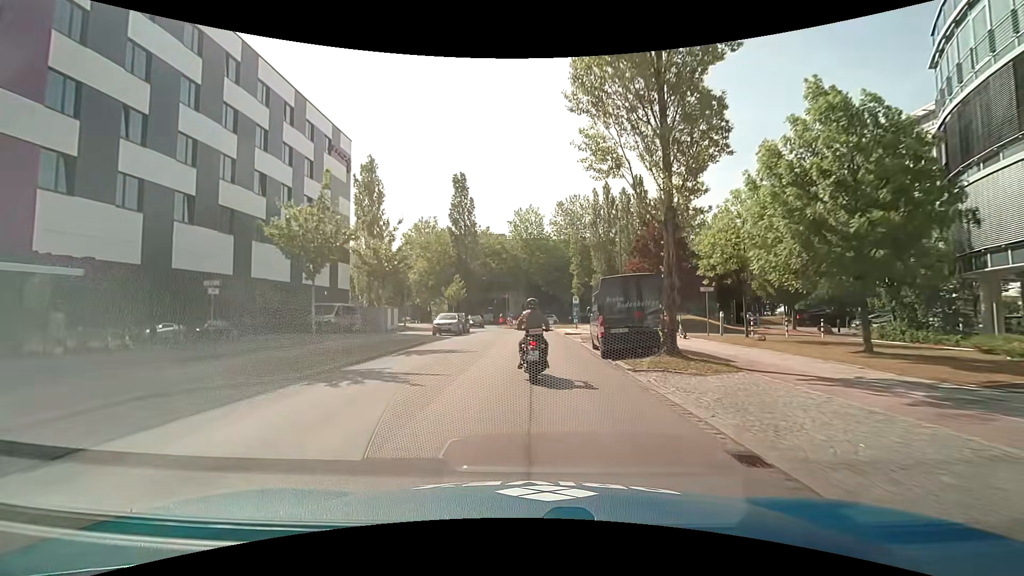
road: residential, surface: asphalt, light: Day
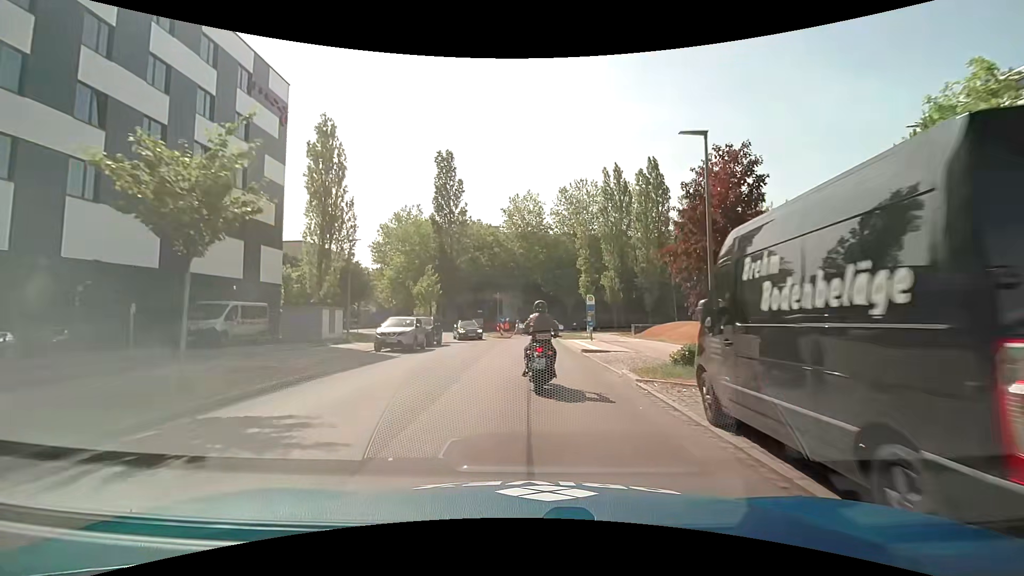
(+0.2, +12.4) m; 0°
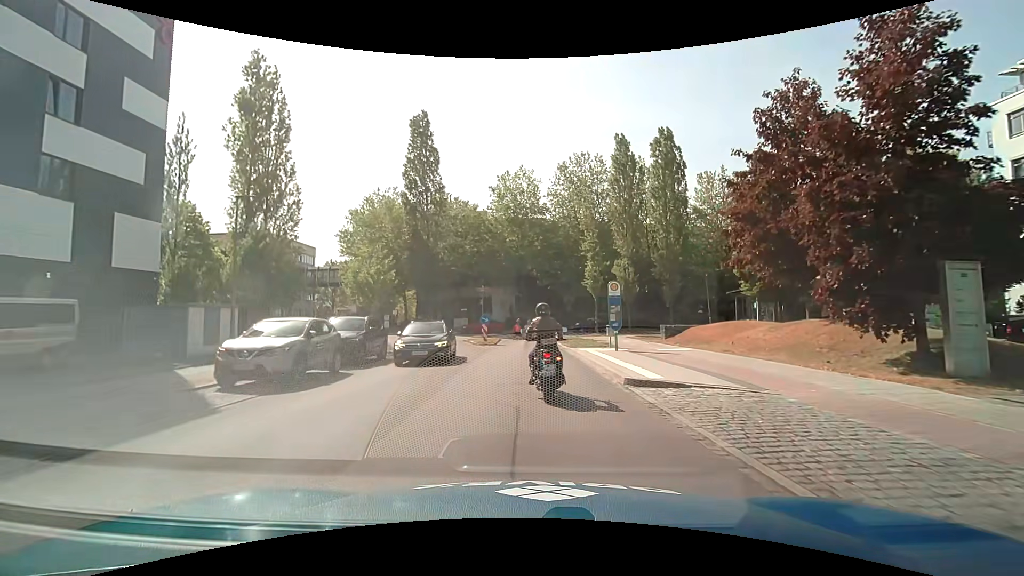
(+0.2, +10.7) m; +1°
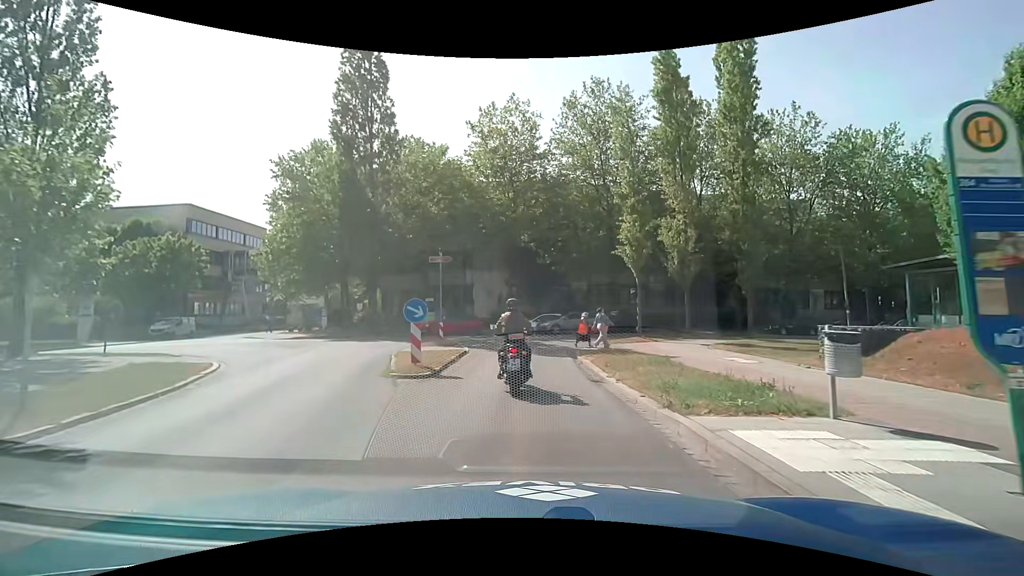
(+0.1, +17.2) m; +1°
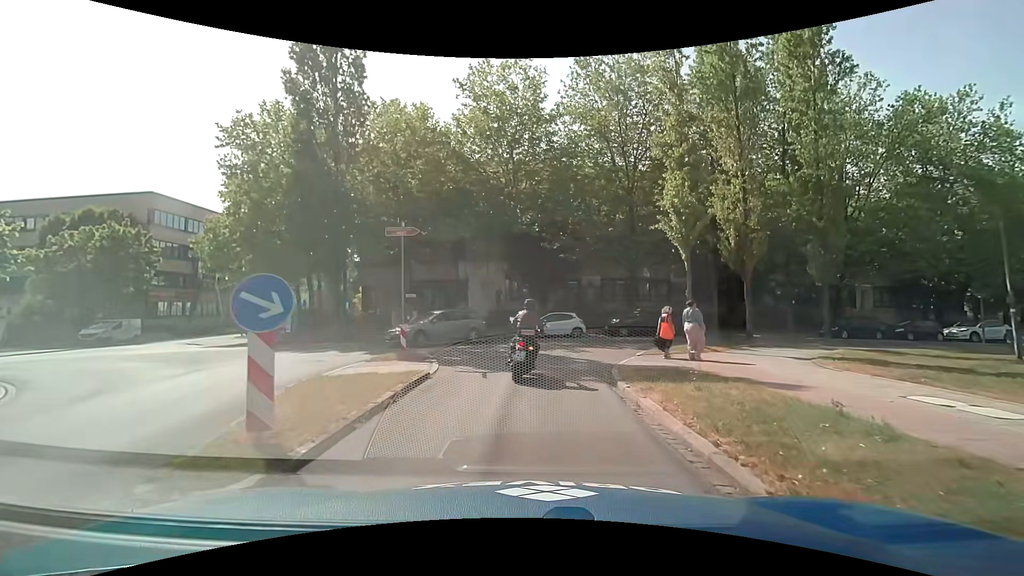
(-0.1, +7.1) m; 0°
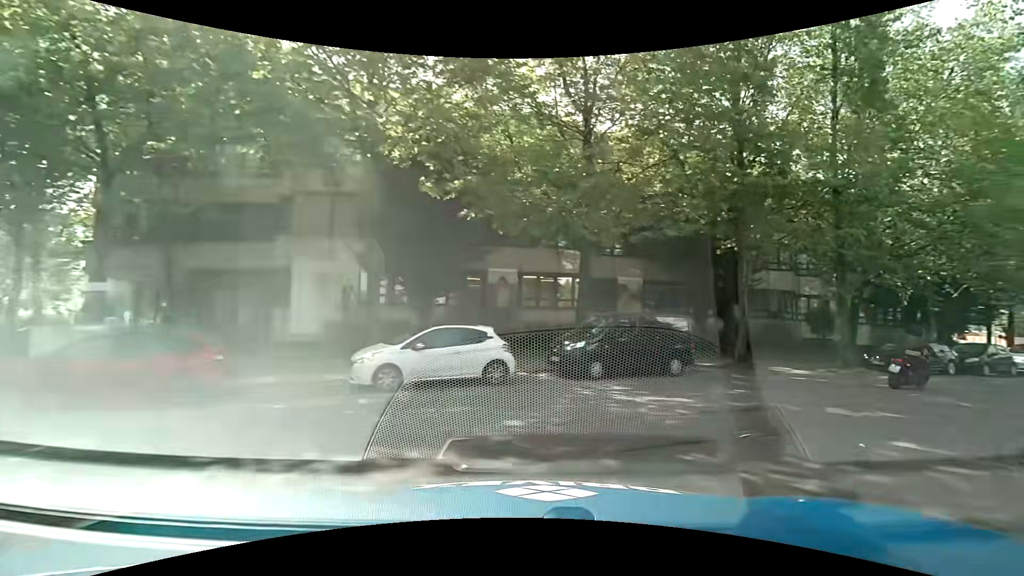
(+0.1, +16.7) m; +9°
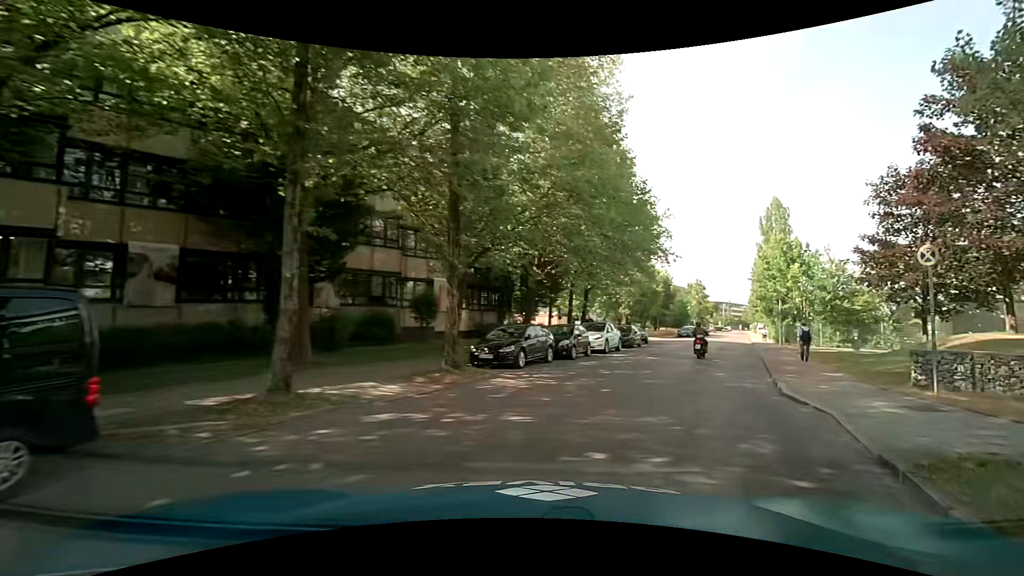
(+3.9, +9.1) m; +43°
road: unclassified
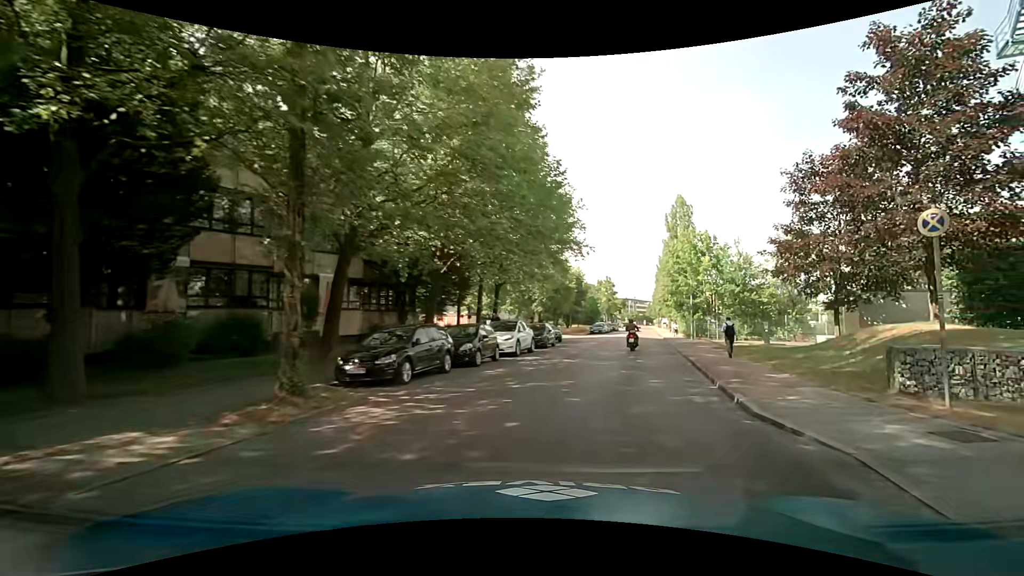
(+0.3, +3.8) m; +10°
(+1, +10) (+4, +20) (+6, +29) (+9, +39) (+11, +49) (+14, +58) (+16, +68) (+18, +78) (+21, +88) (+23, +97) m
